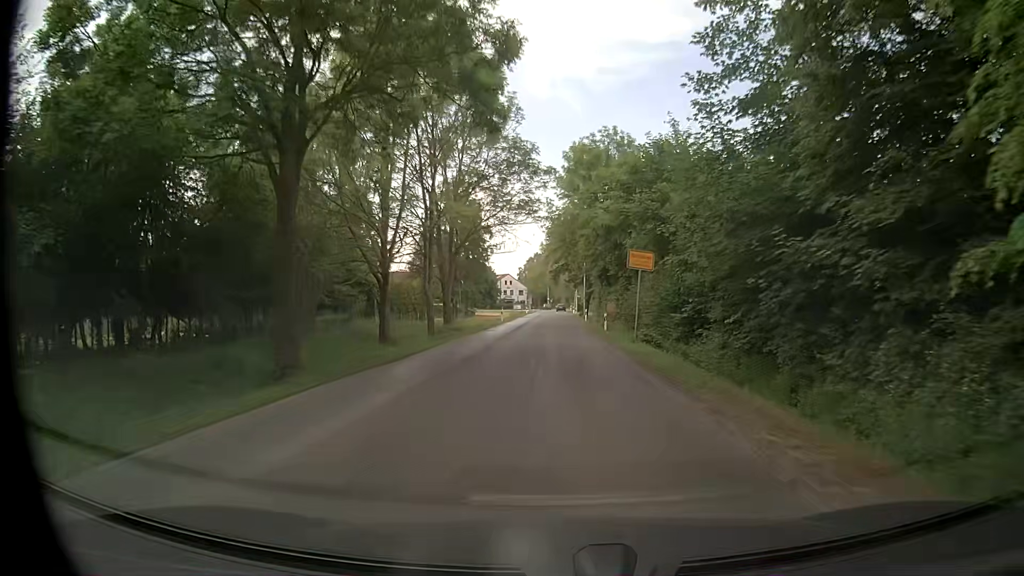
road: secondary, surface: asphalt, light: Day
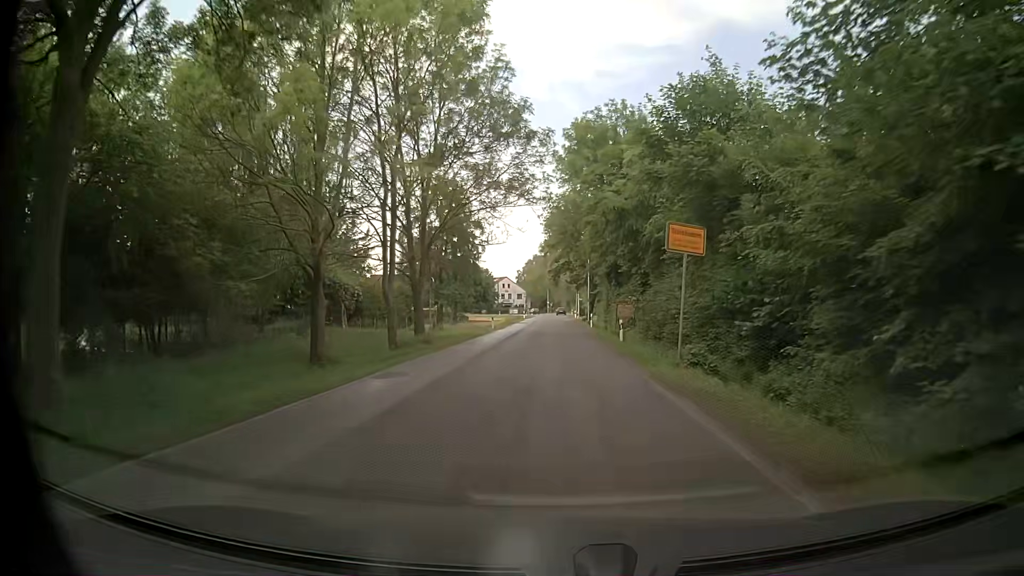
(+0.1, +8.7) m; +2°
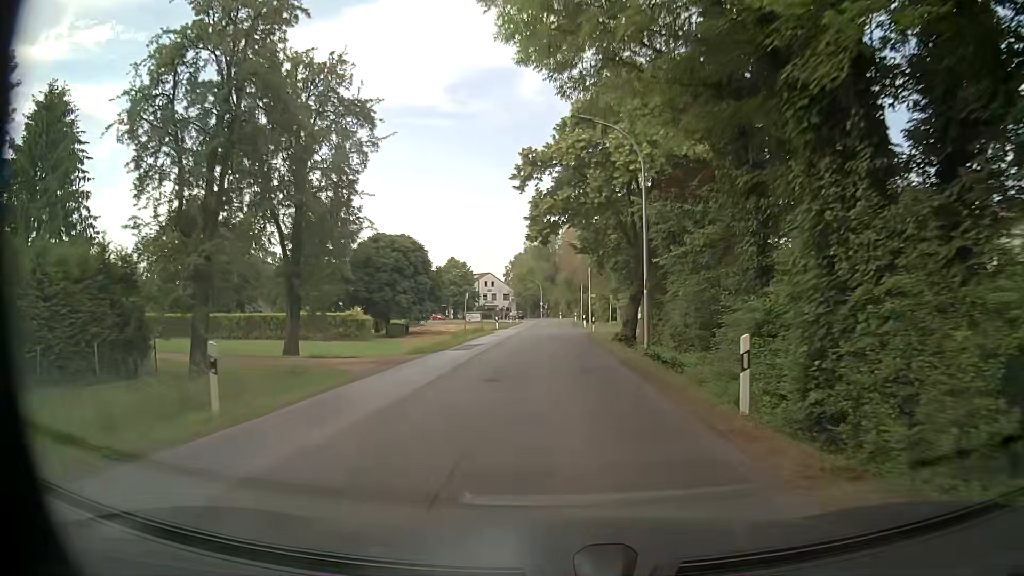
(-0.5, +41.1) m; -1°
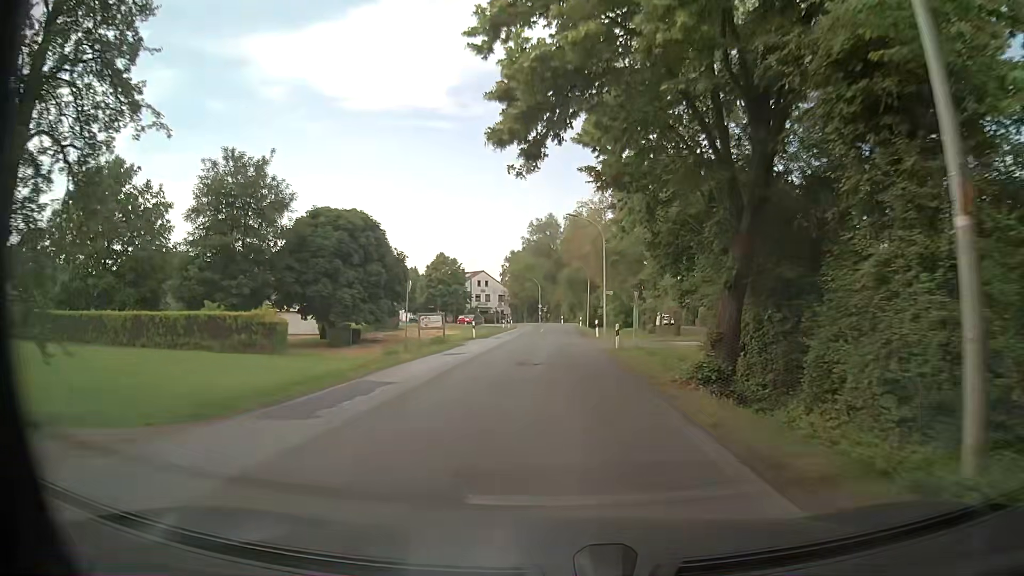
(+0.2, +16.7) m; +1°
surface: paved
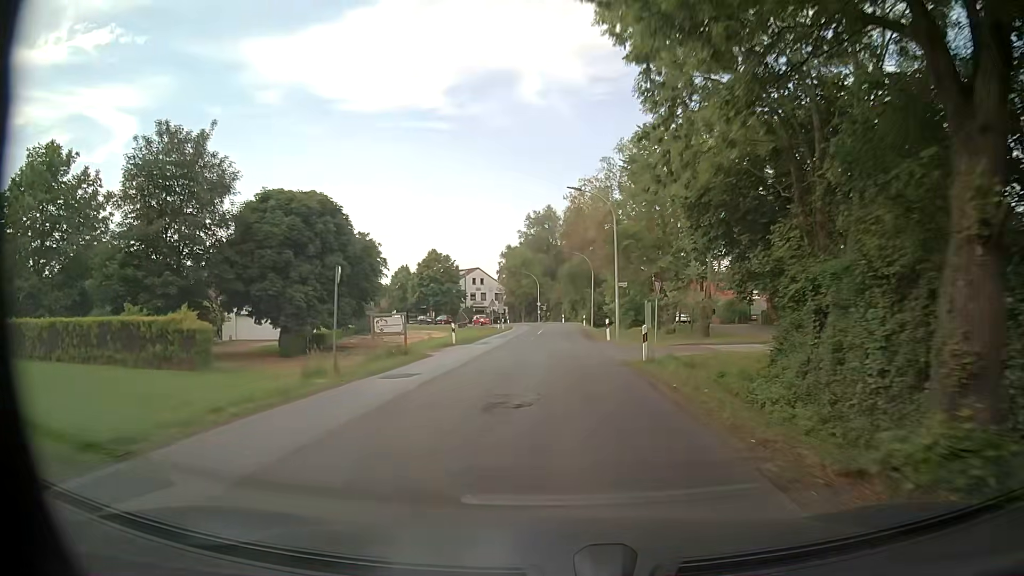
(0.0, +8.4) m; 0°
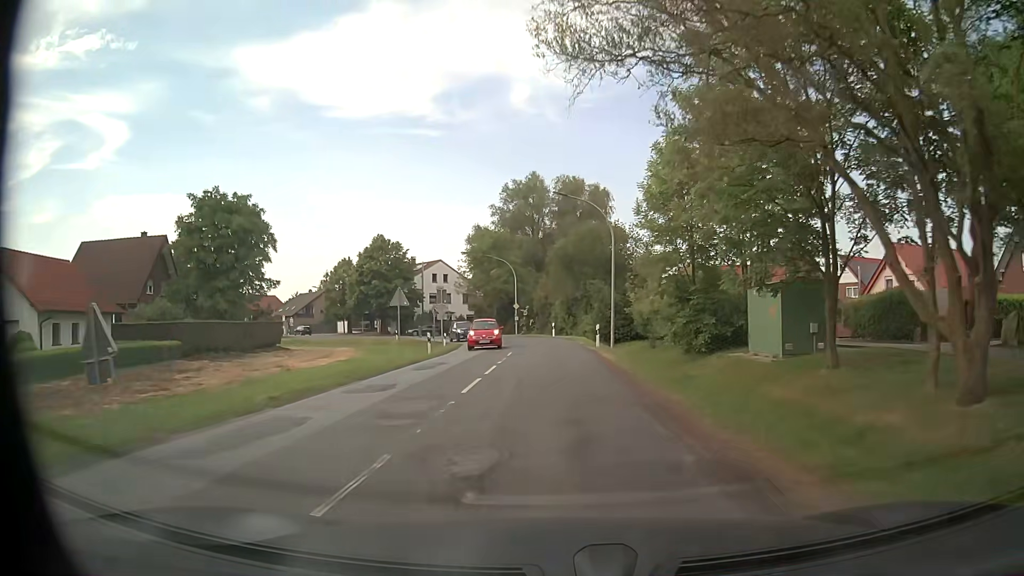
(+0.3, +33.4) m; 0°
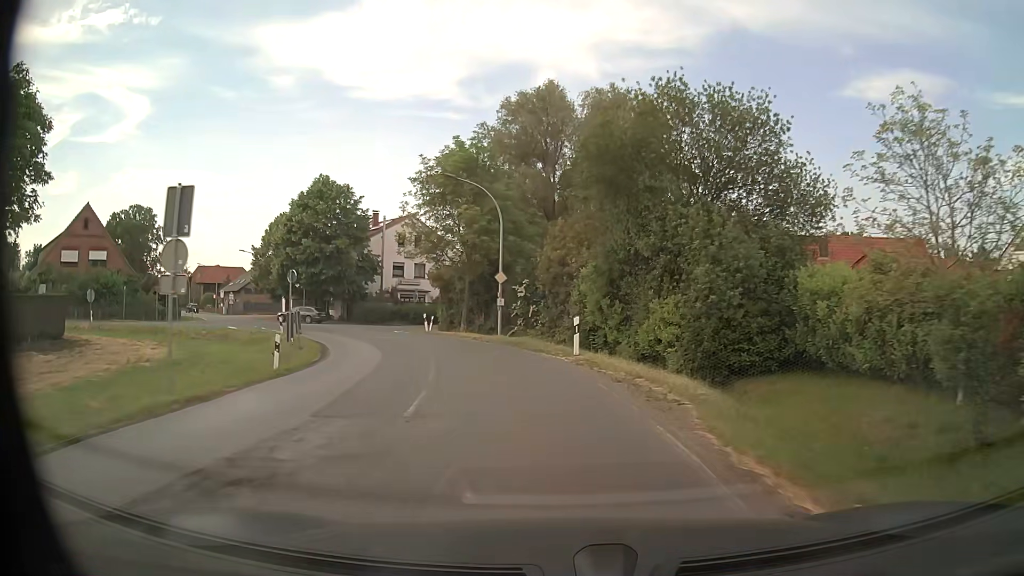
(+0.4, +31.3) m; 0°
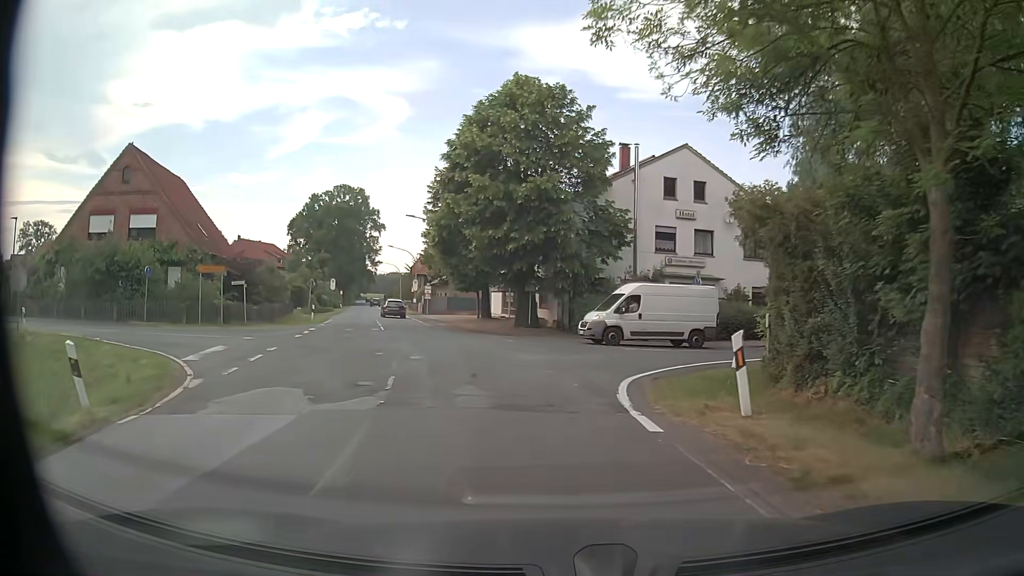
(-5.3, +28.8) m; -24°
(0, +10) (+2, +20) (+9, +26) (+18, +31) (+27, +35) (+36, +39) (+46, +43) (+55, +47) (+64, +51) (+73, +55) m
